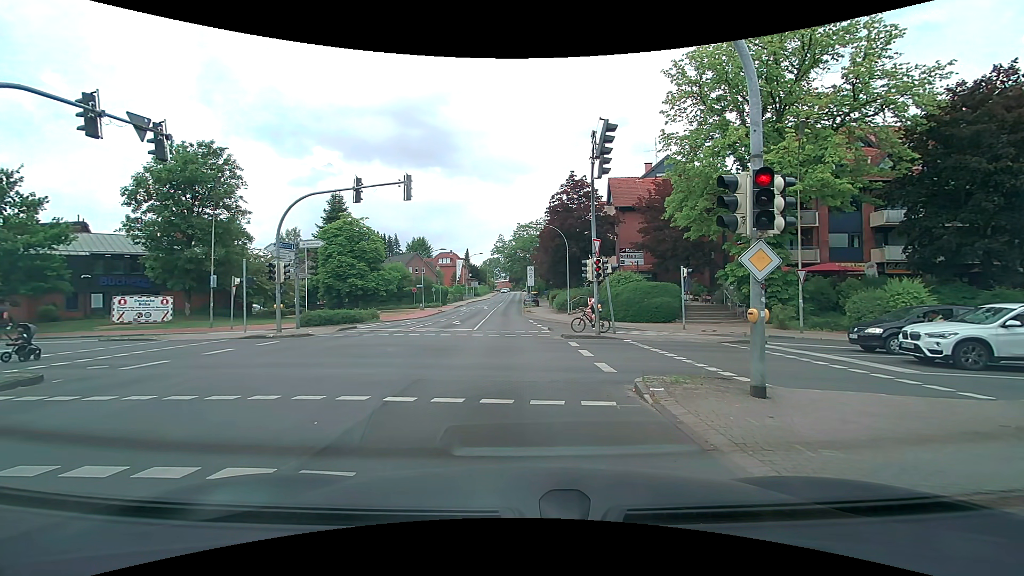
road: secondary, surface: asphalt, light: Day
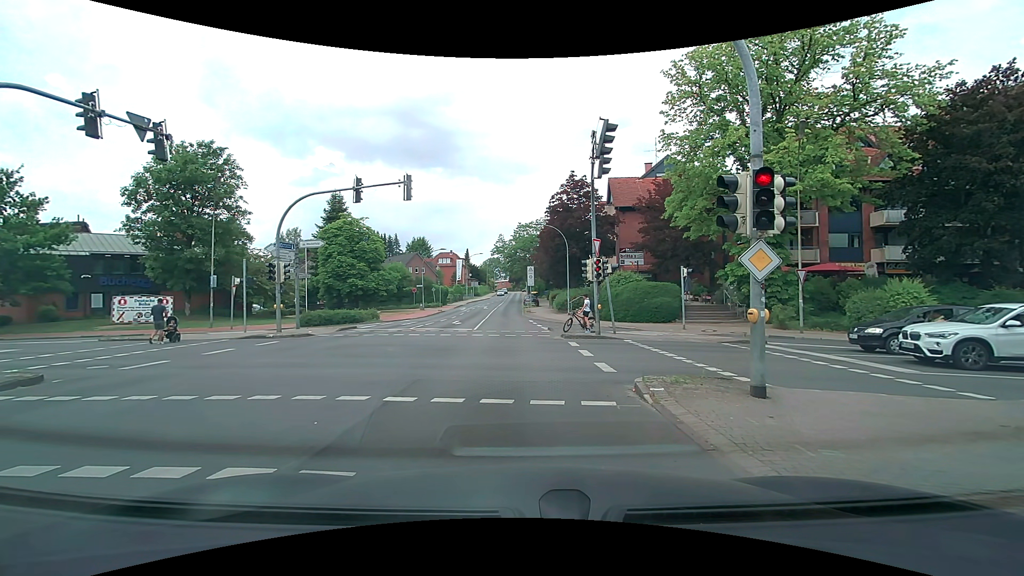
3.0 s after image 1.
(0.0, 0.0) m; 0°
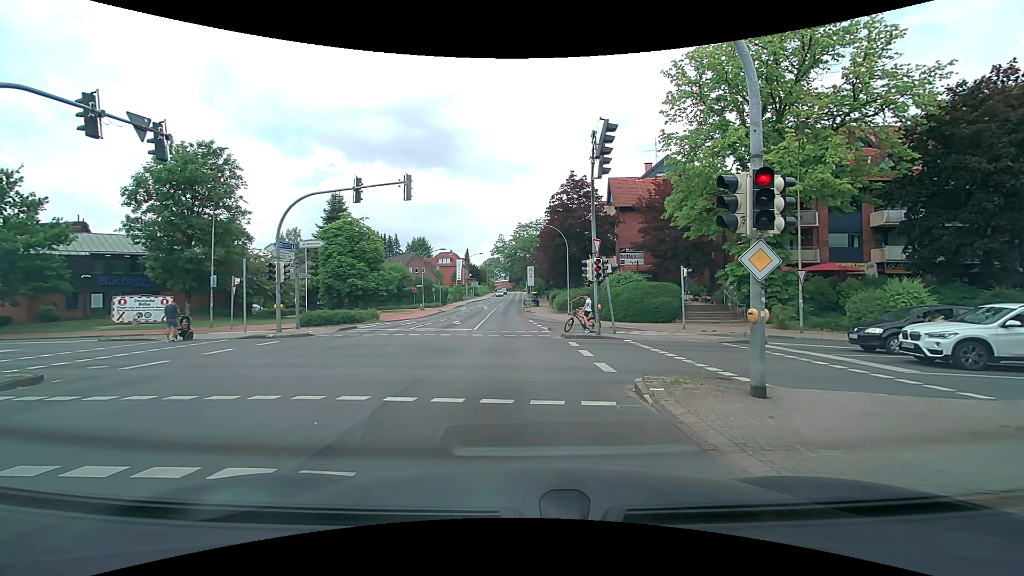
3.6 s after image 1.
(0.0, 0.0) m; 0°
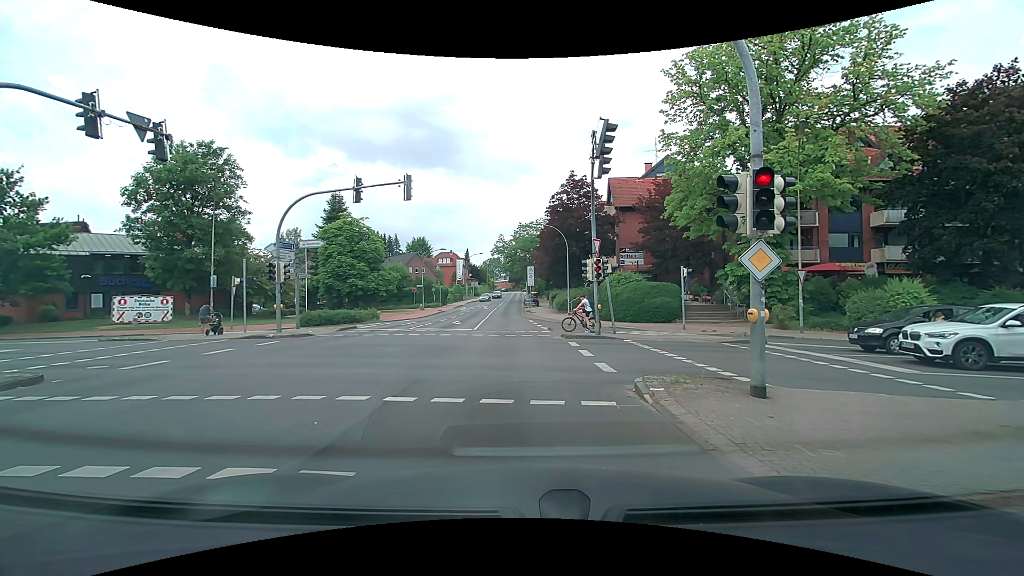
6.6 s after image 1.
(0.0, 0.0) m; 0°
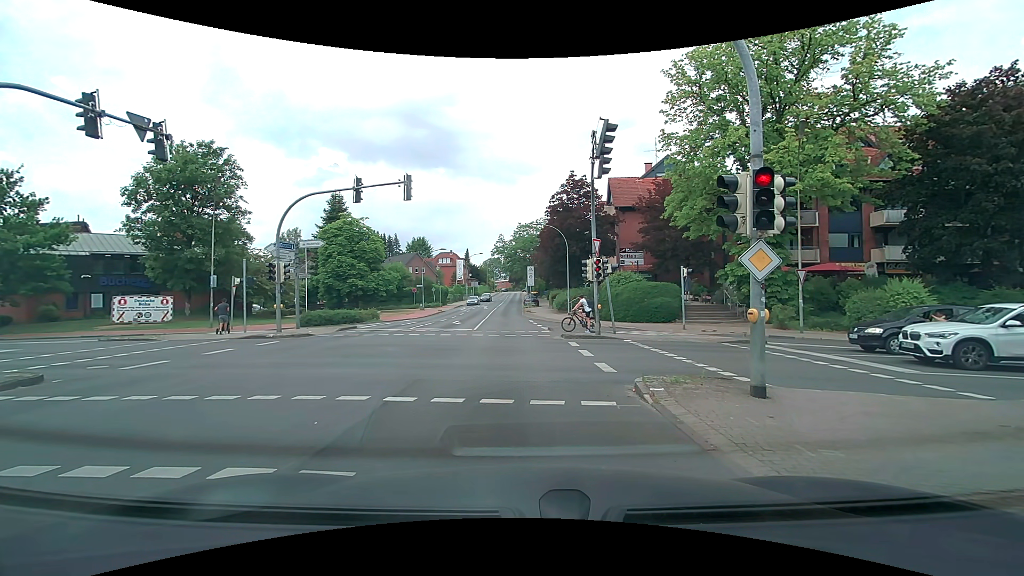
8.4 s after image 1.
(0.0, 0.0) m; 0°
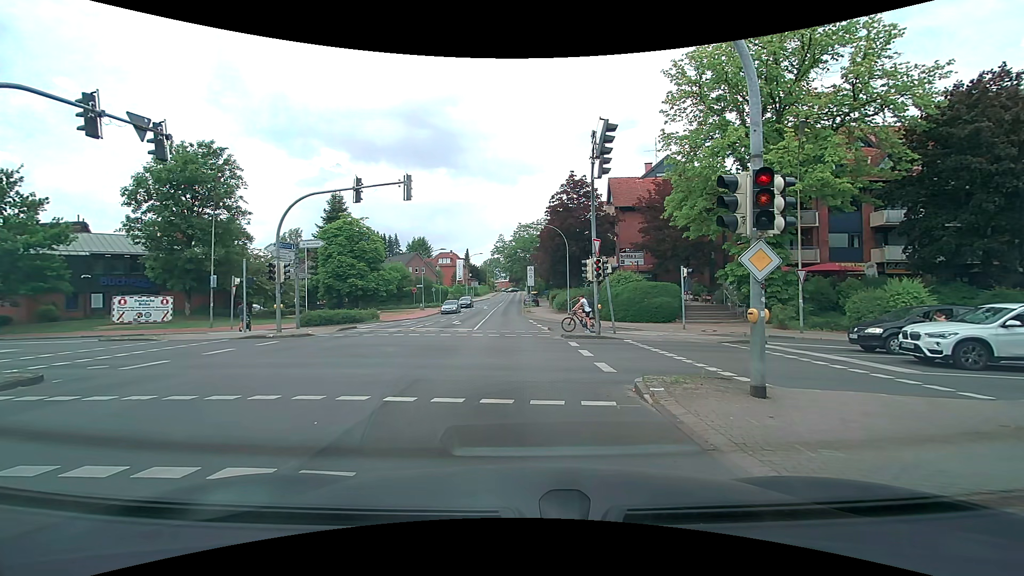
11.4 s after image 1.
(0.0, 0.0) m; 0°
